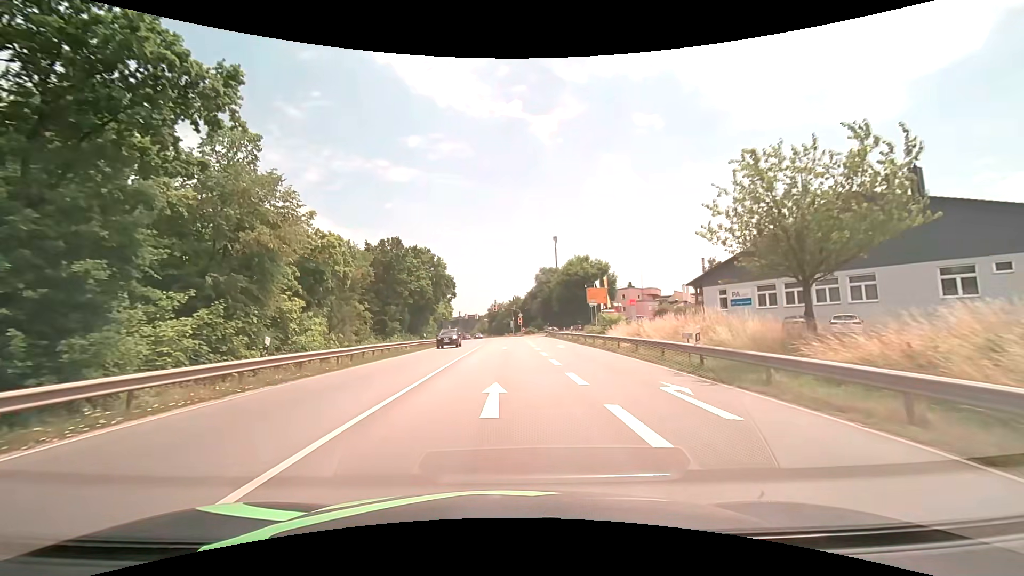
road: primary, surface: asphalt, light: Day
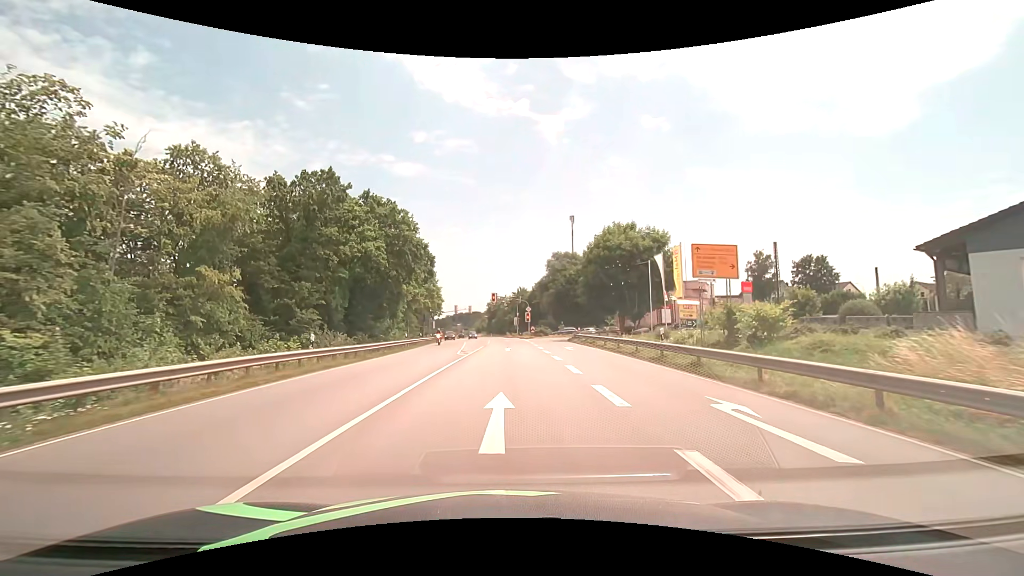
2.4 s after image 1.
(0.0, +26.9) m; 0°
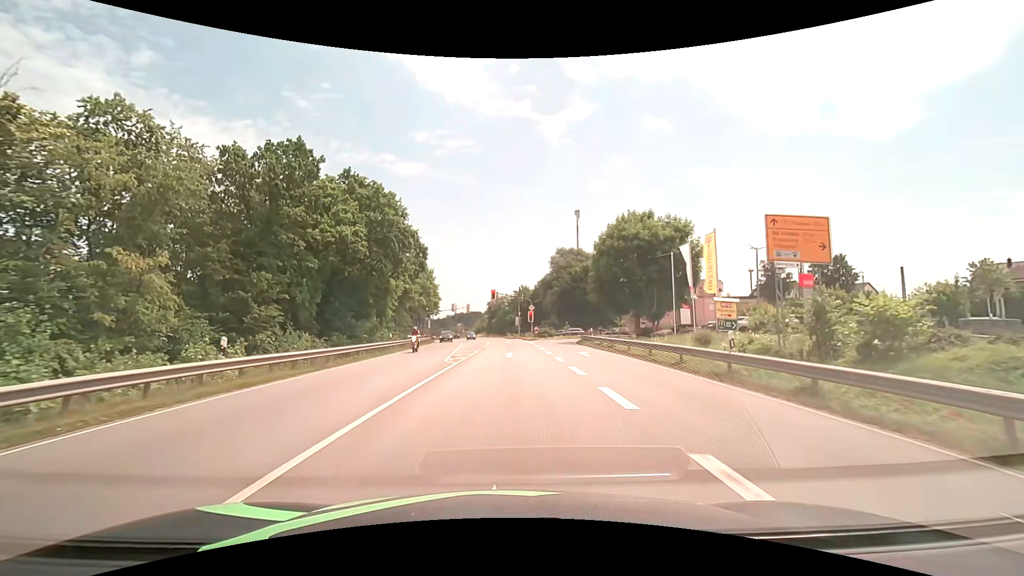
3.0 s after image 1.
(0.0, +6.1) m; 0°
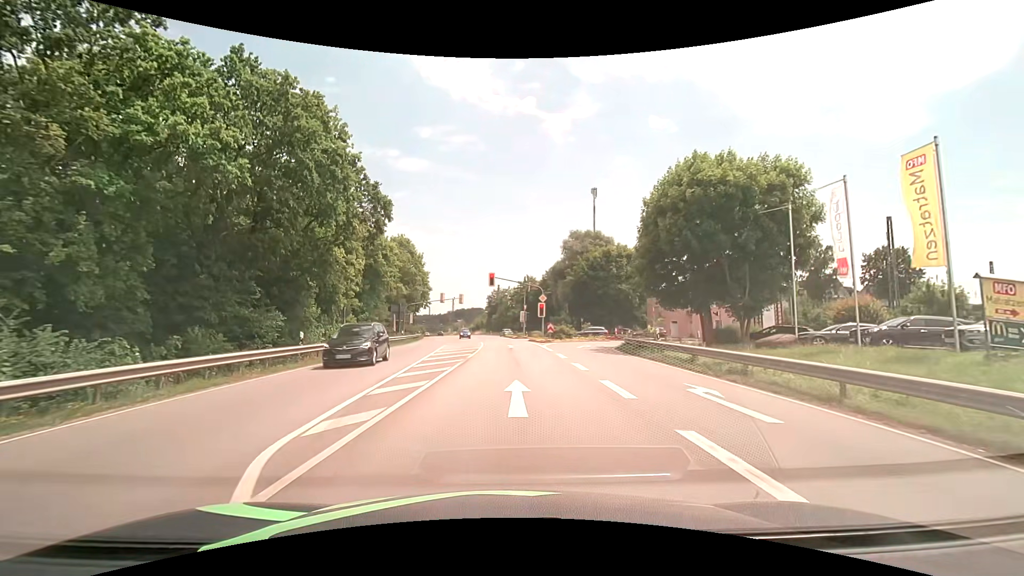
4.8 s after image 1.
(0.0, +16.5) m; 0°
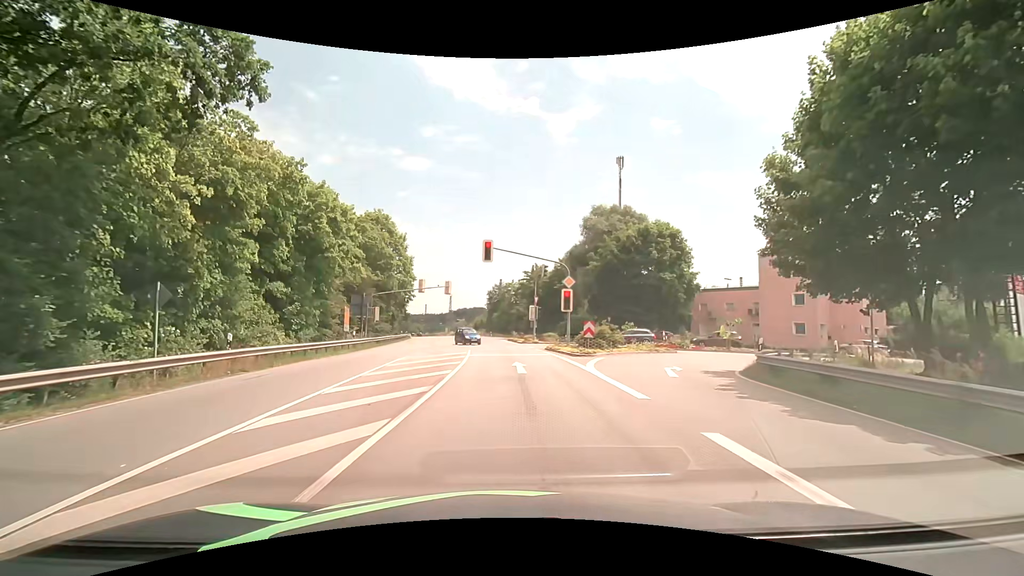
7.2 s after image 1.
(0.0, +17.9) m; +1°
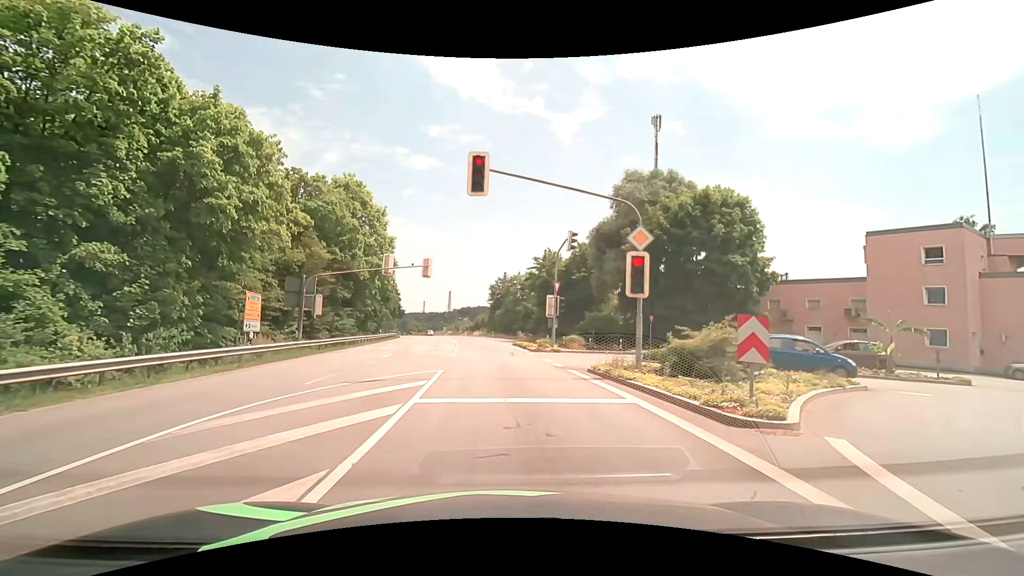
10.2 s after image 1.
(-0.3, +14.9) m; -1°
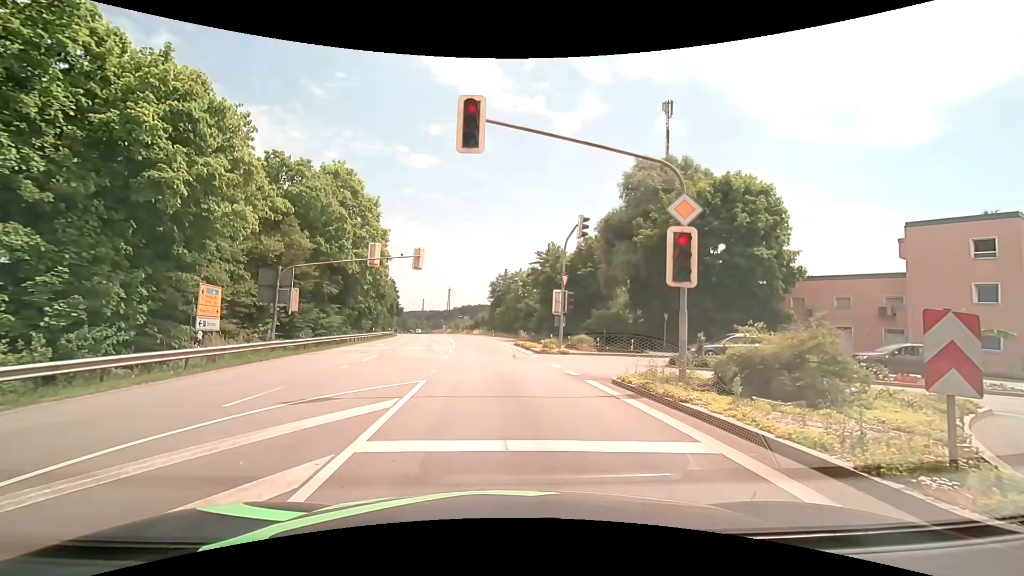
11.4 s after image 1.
(0.0, +3.5) m; -1°
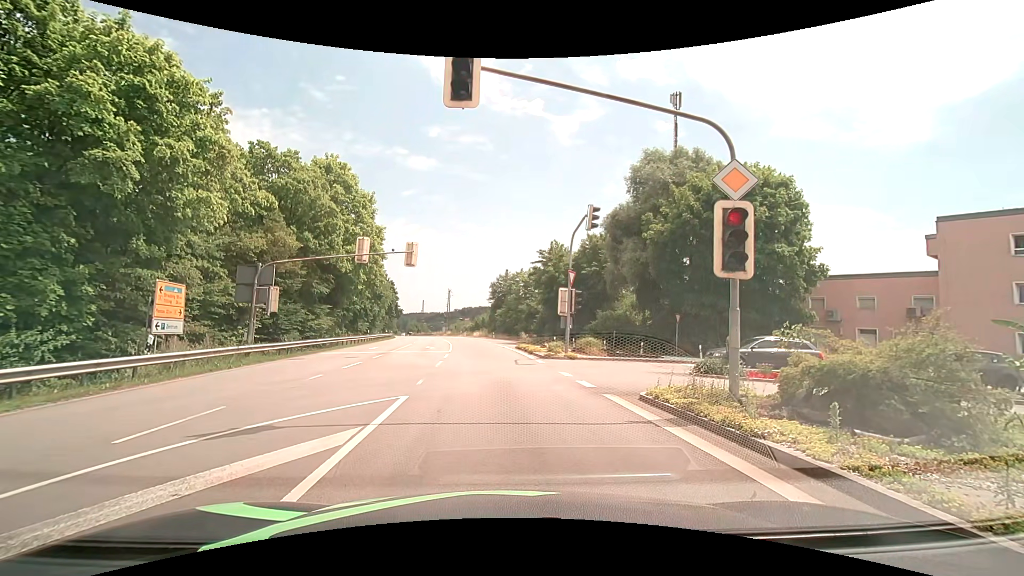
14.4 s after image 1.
(+0.1, +2.4) m; +2°
